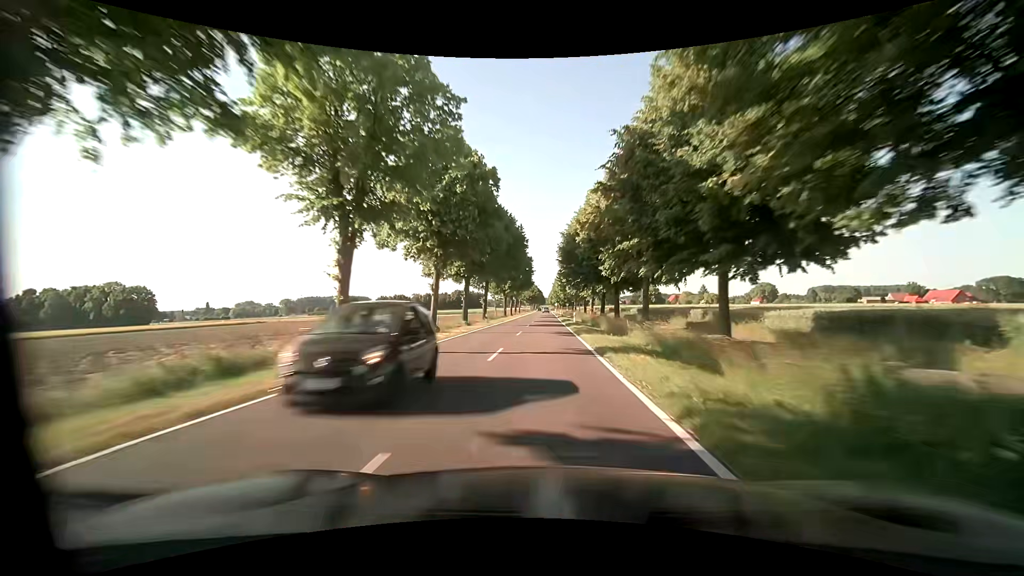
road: tertiary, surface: asphalt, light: Day
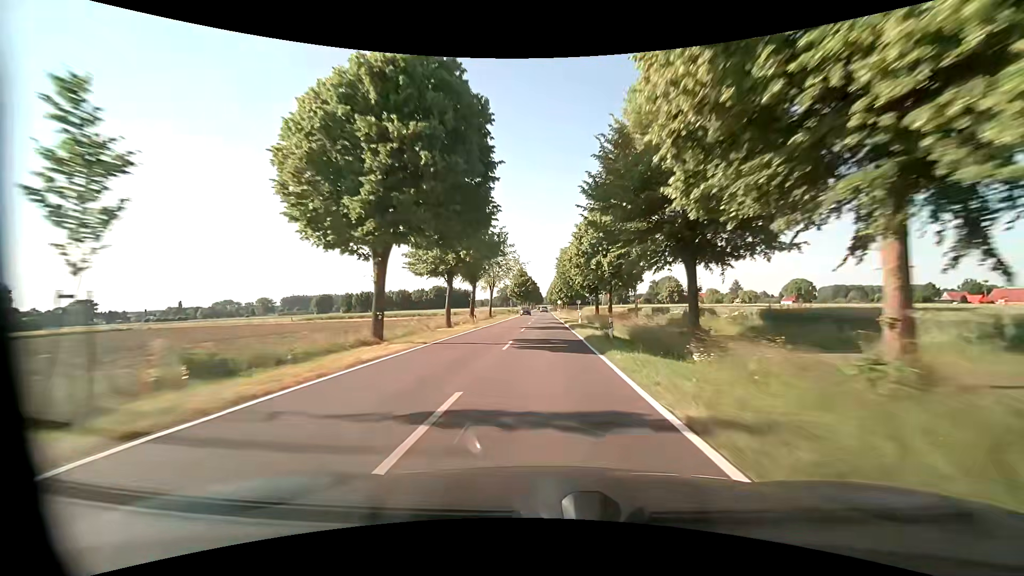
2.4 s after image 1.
(-0.3, +57.1) m; 0°
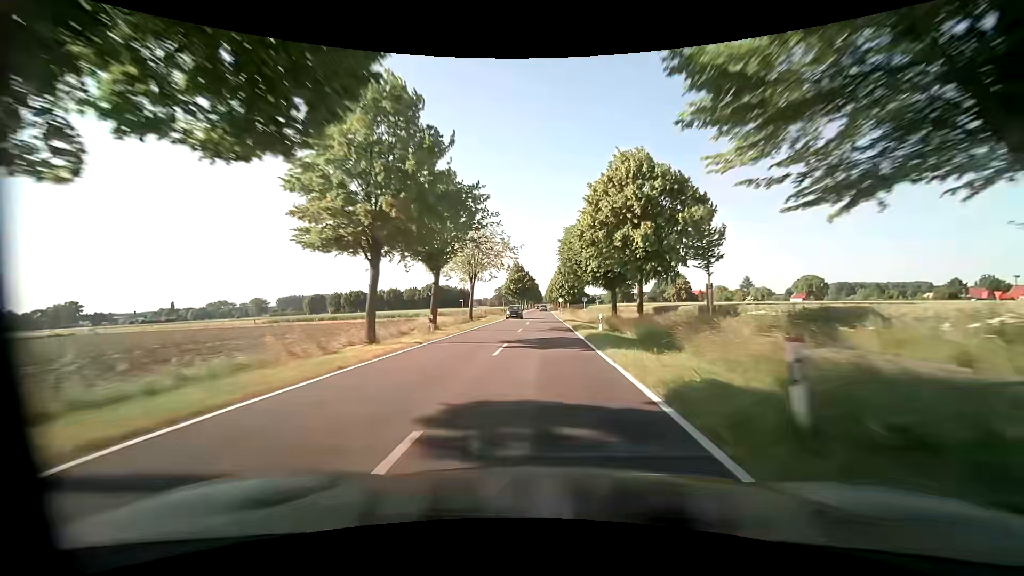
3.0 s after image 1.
(0.0, +14.5) m; 0°
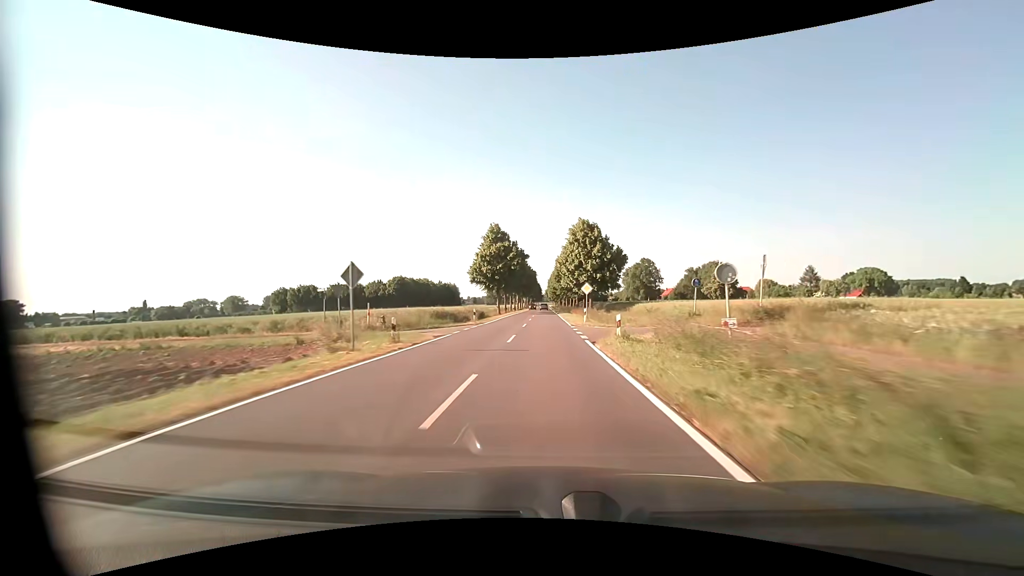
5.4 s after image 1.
(-0.2, +55.7) m; 0°
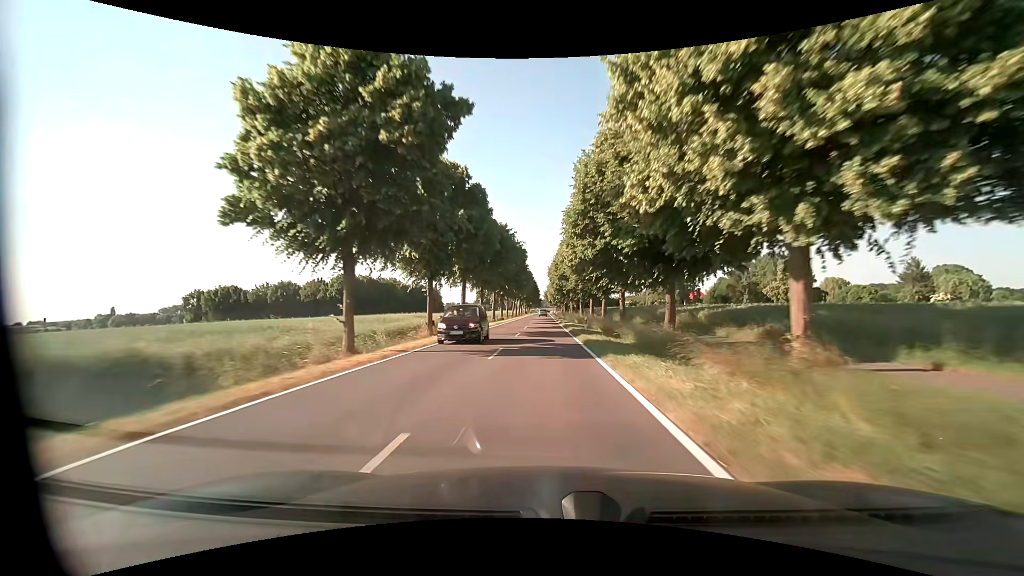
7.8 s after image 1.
(+0.3, +51.9) m; 0°
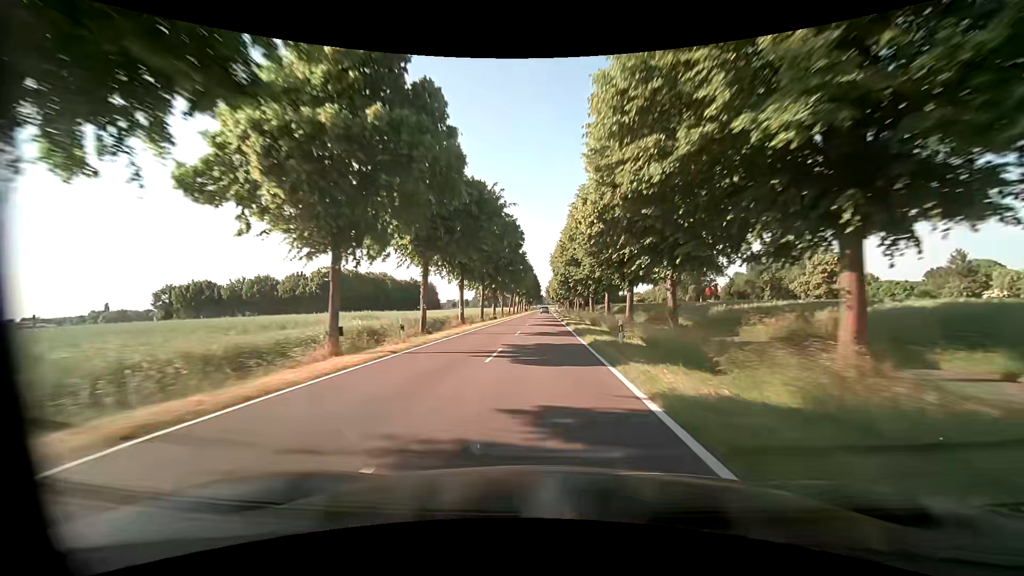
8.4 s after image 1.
(-0.1, +13.3) m; 0°
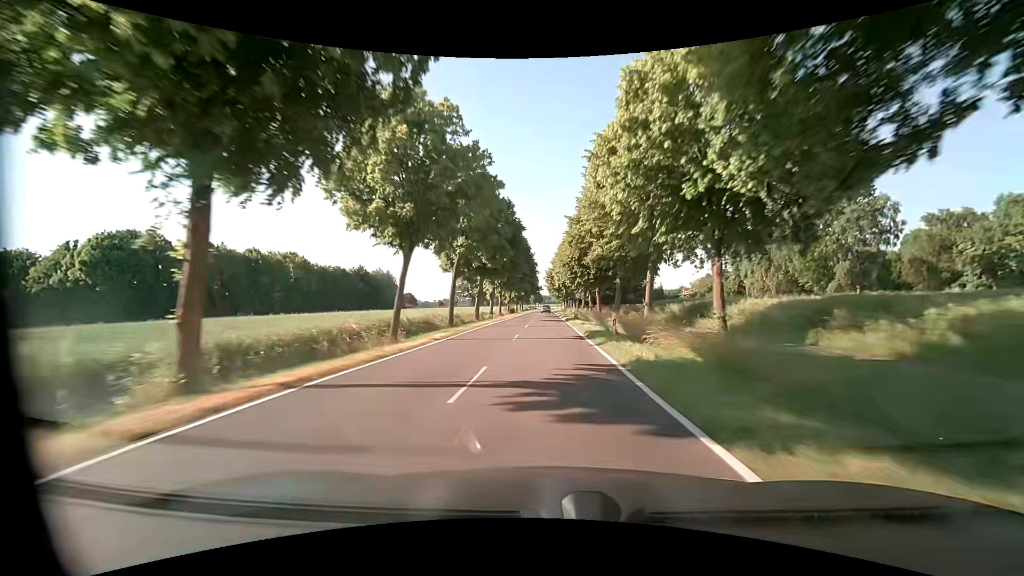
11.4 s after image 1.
(+0.4, +65.4) m; 0°
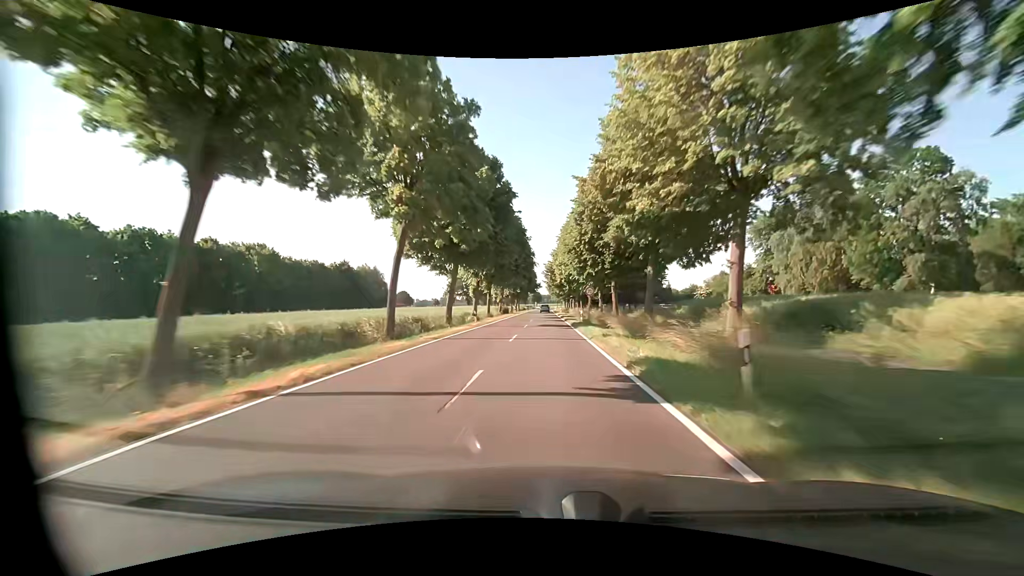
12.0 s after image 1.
(0.0, +12.6) m; 0°
(0, +10) (0, +20) (0, +30) (0, +40) (+1, +50) (+1, +60) (+1, +70) (+1, +80) (+1, +90) (+1, +100) m
